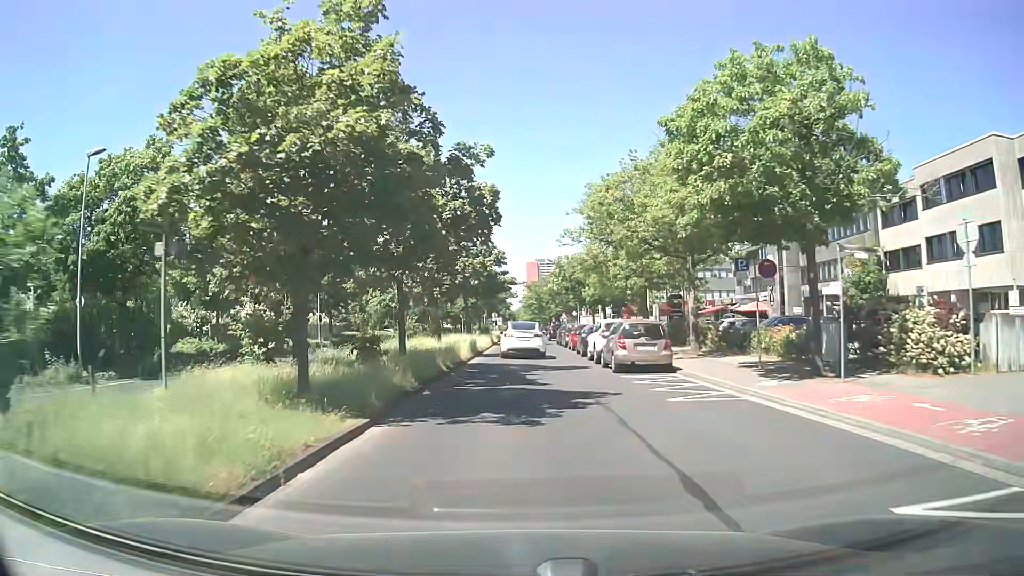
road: secondary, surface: asphalt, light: Day
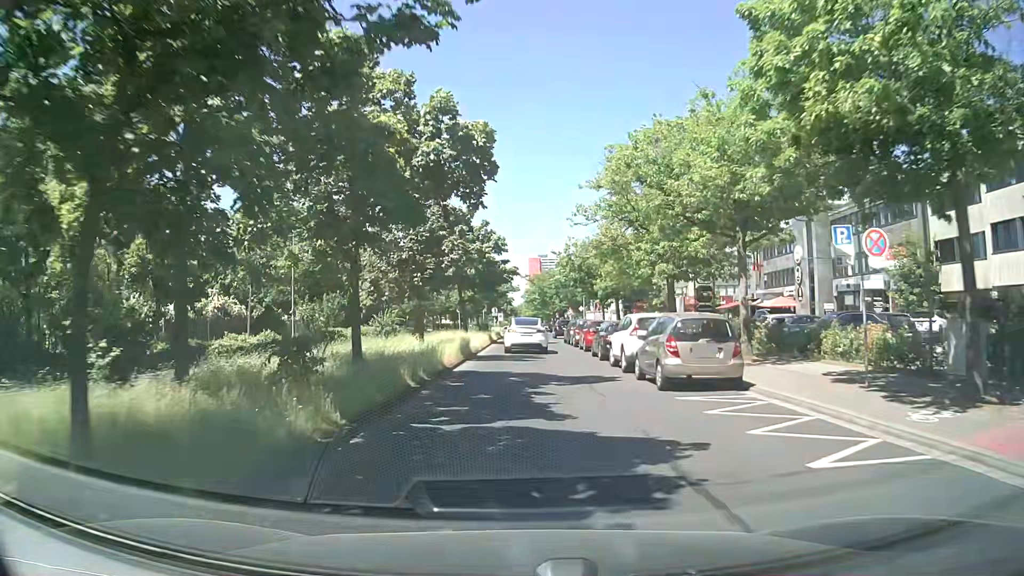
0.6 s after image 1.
(0.0, +6.3) m; 0°
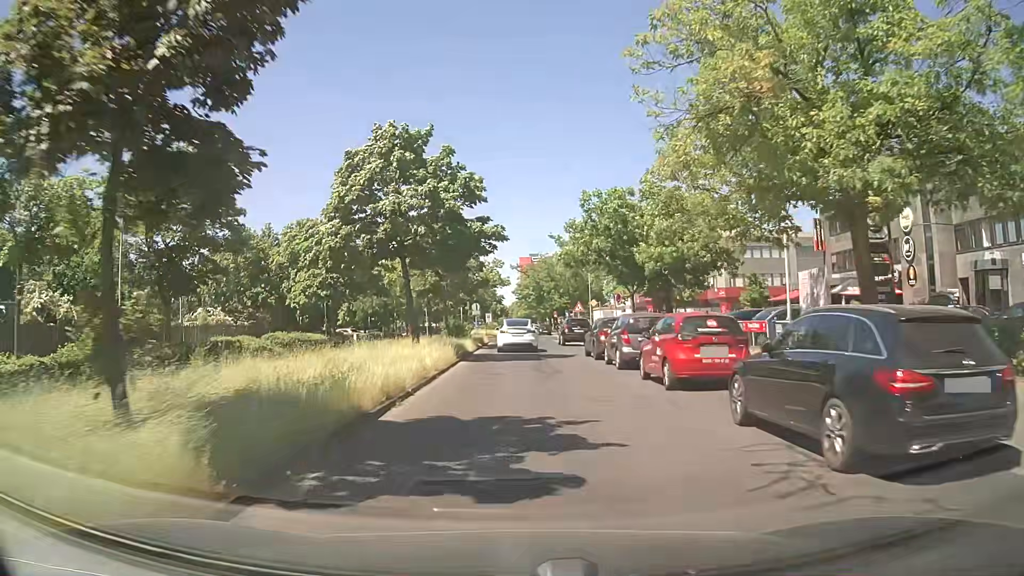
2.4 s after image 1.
(+0.2, +19.2) m; +1°
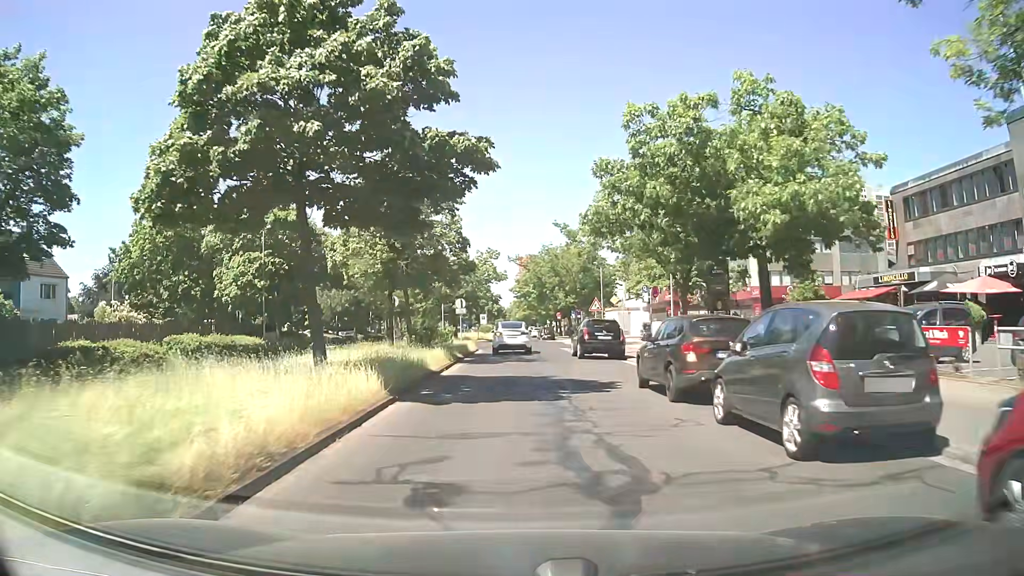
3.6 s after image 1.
(0.0, +12.6) m; 0°
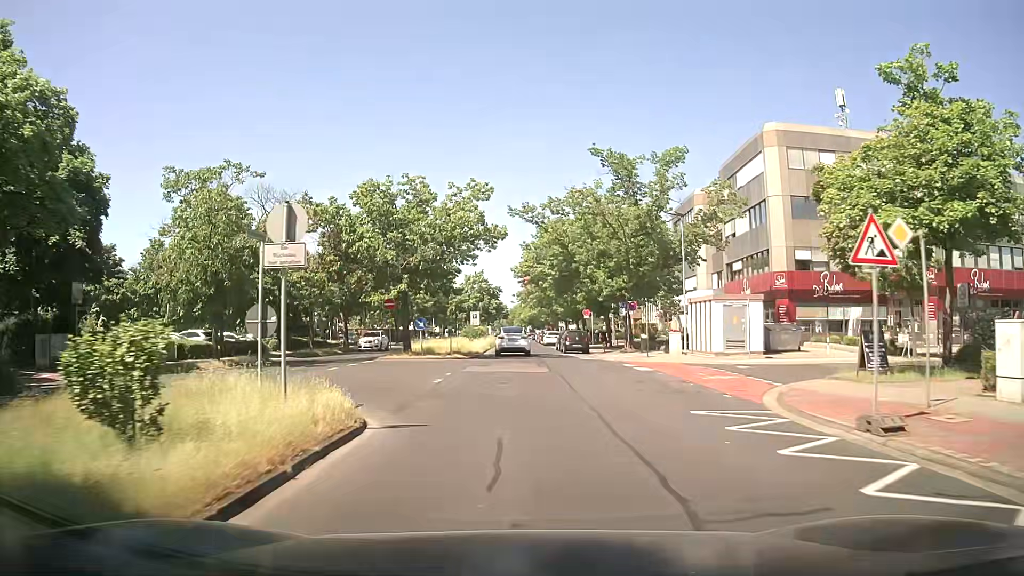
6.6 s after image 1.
(-0.3, +31.5) m; 0°
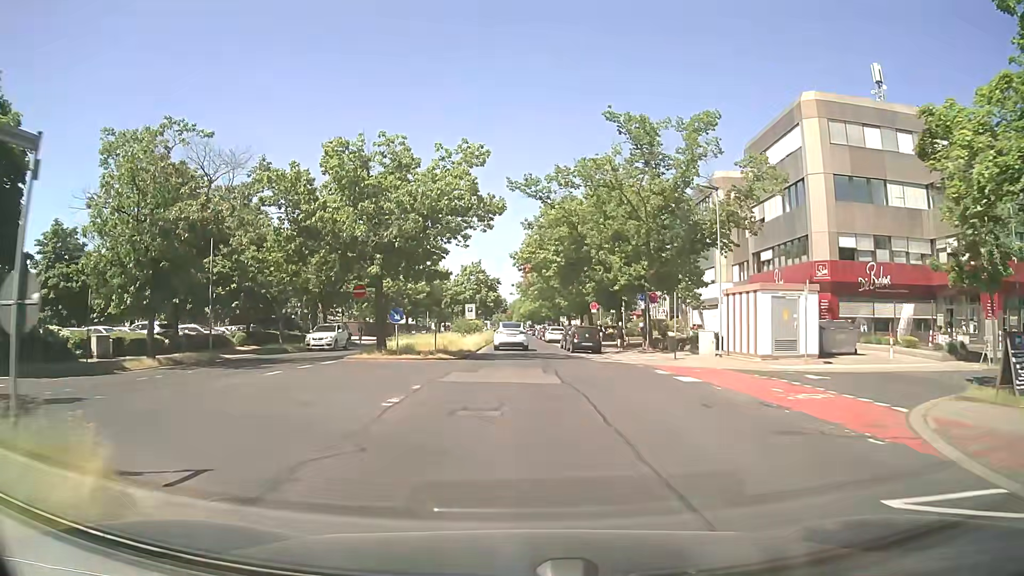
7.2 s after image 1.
(0.0, +6.5) m; -1°
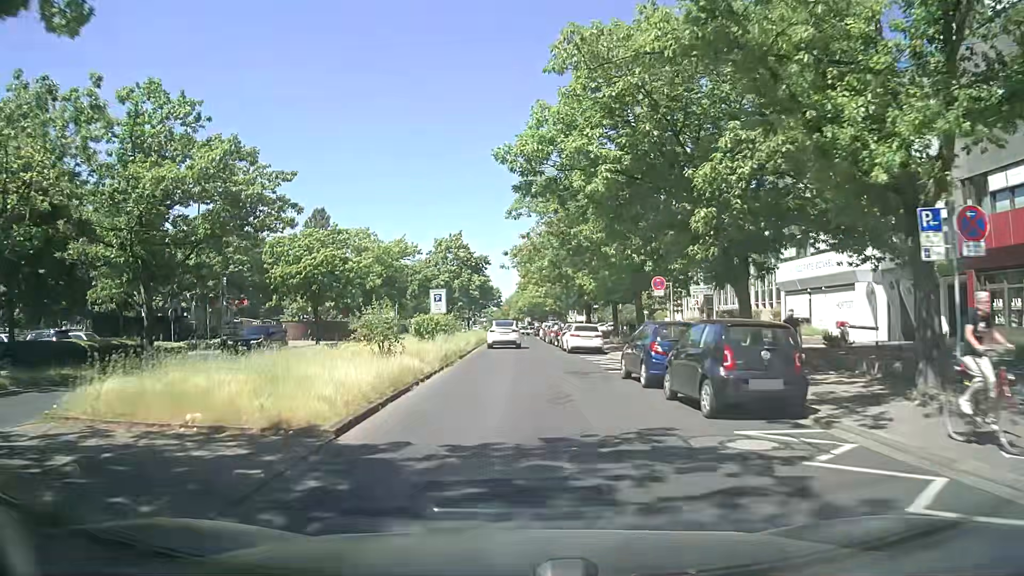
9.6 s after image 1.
(+0.3, +26.4) m; +1°
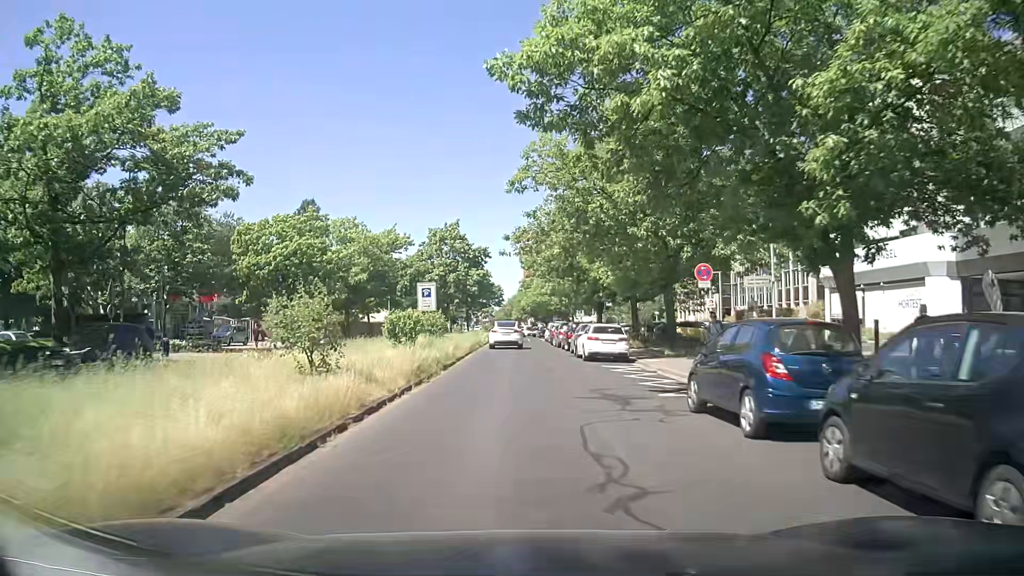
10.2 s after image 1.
(0.0, +6.7) m; 0°
(0, +10) (0, +20) (0, +30) (-1, +40) (-1, +50) (-1, +60) (-1, +70) (-1, +80) (-1, +90) (-1, +100) m
